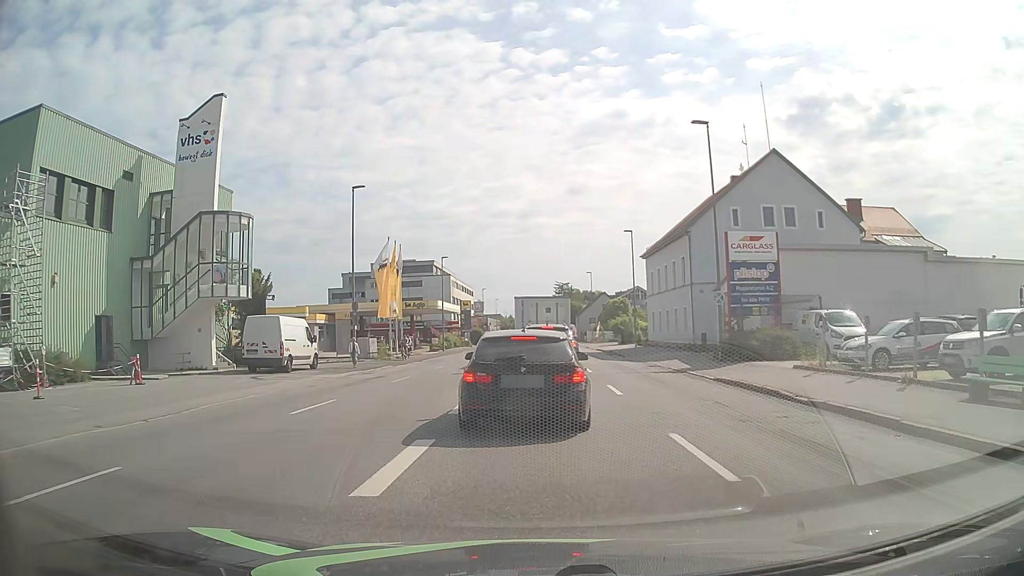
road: tertiary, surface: asphalt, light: Day
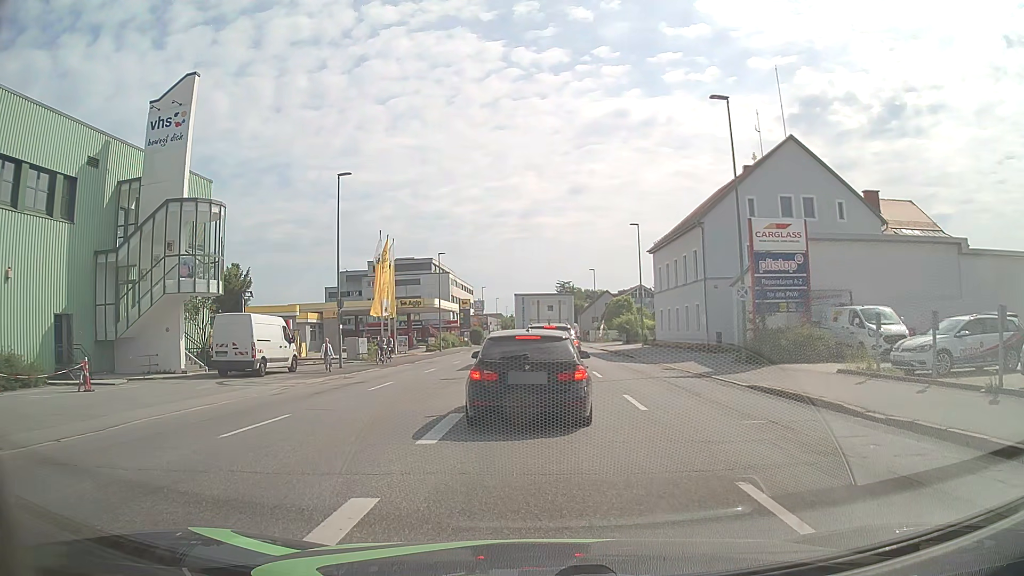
(0.0, +3.1) m; 0°
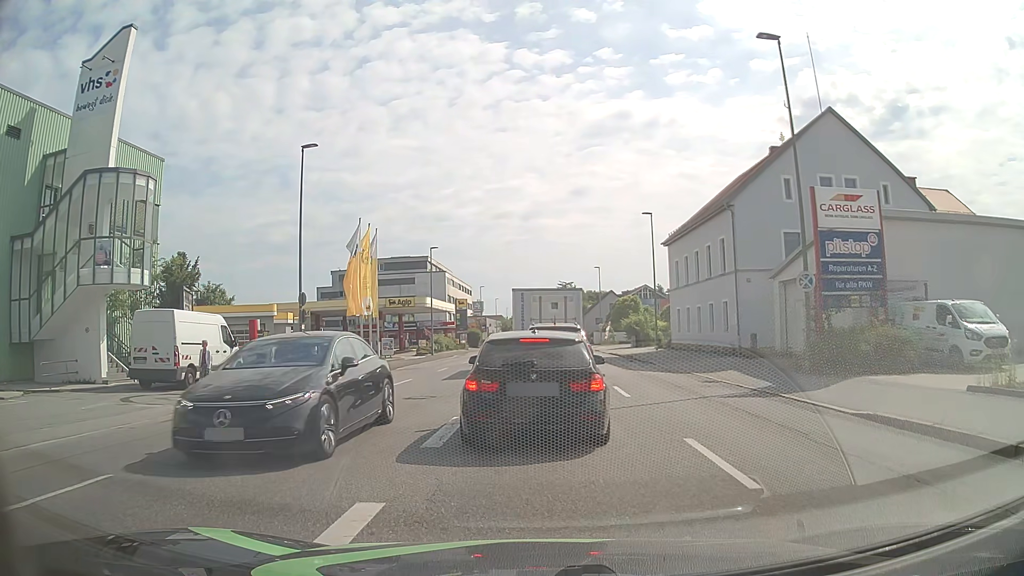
(-0.1, +6.1) m; -2°
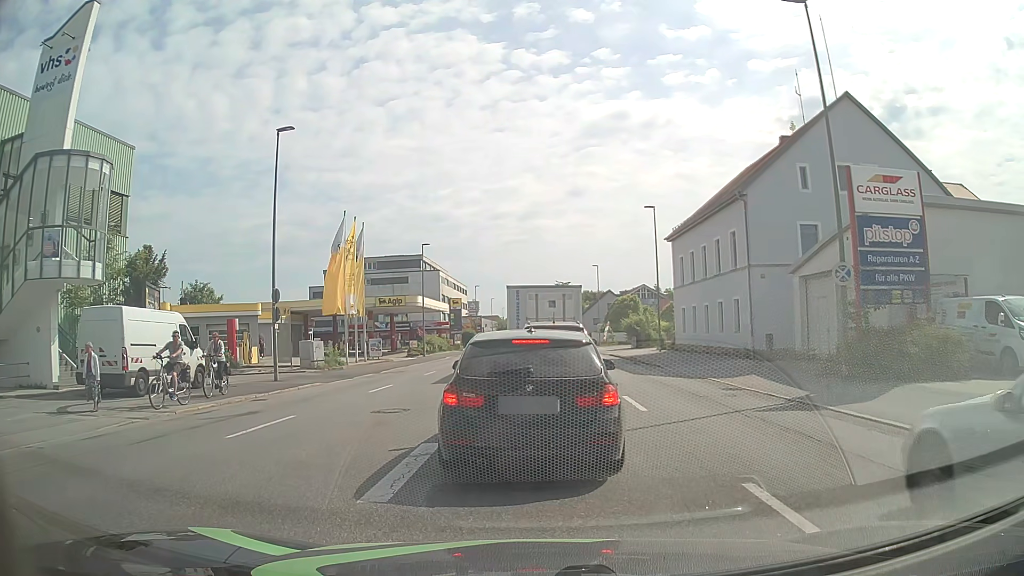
(0.0, +2.7) m; -1°
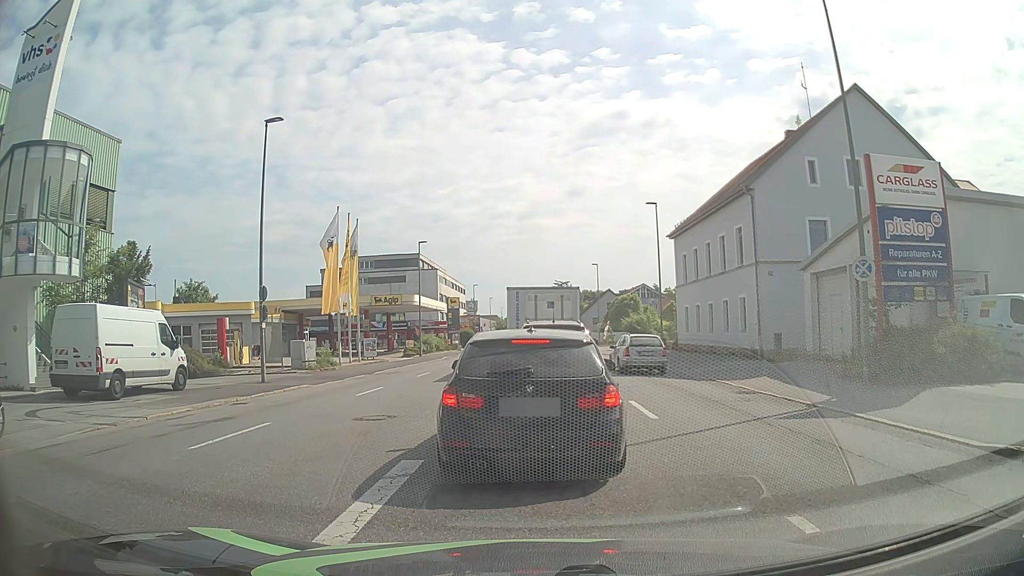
(0.0, +1.2) m; 0°
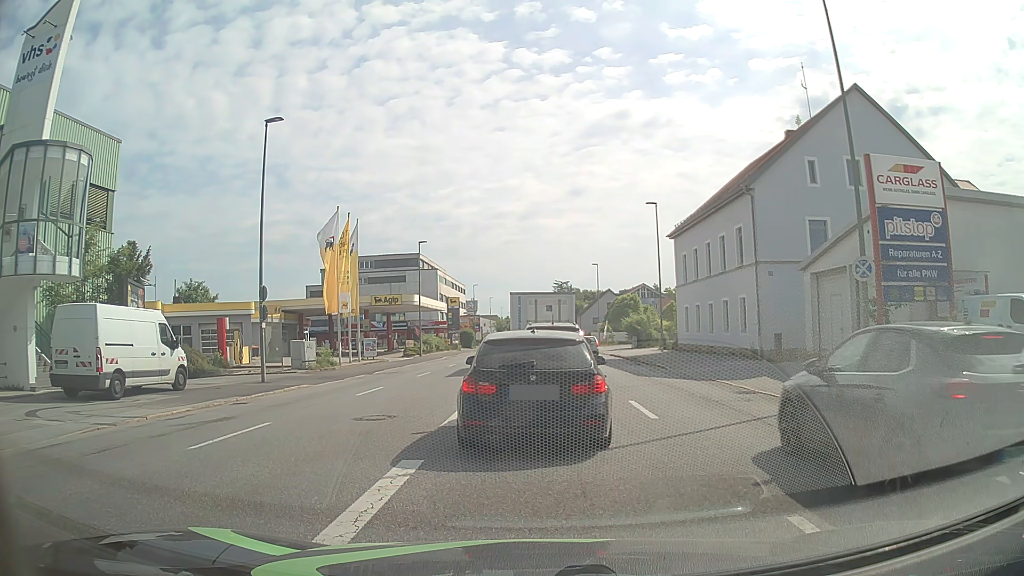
(0.0, 0.0) m; 0°
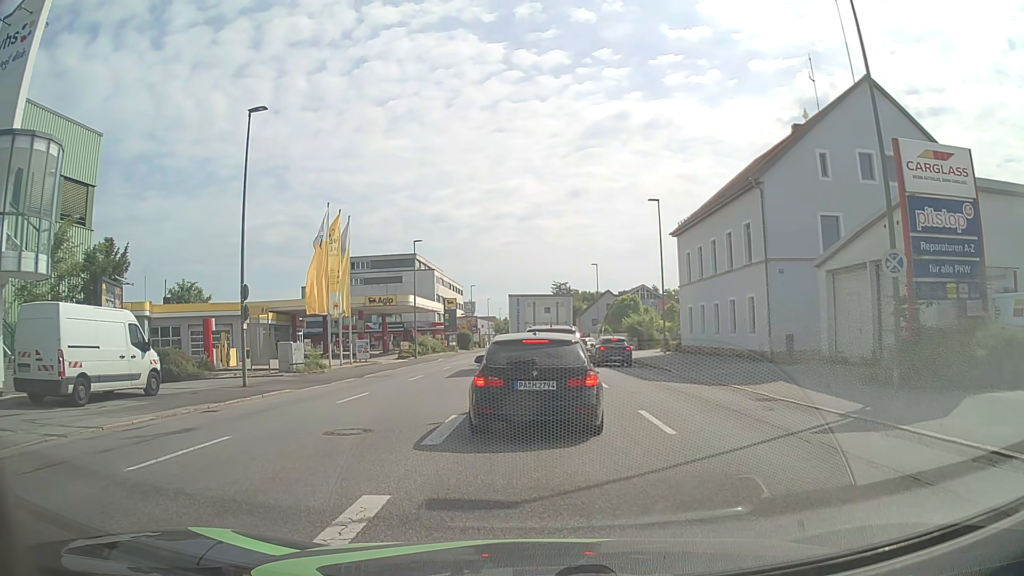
(0.0, +1.6) m; 0°
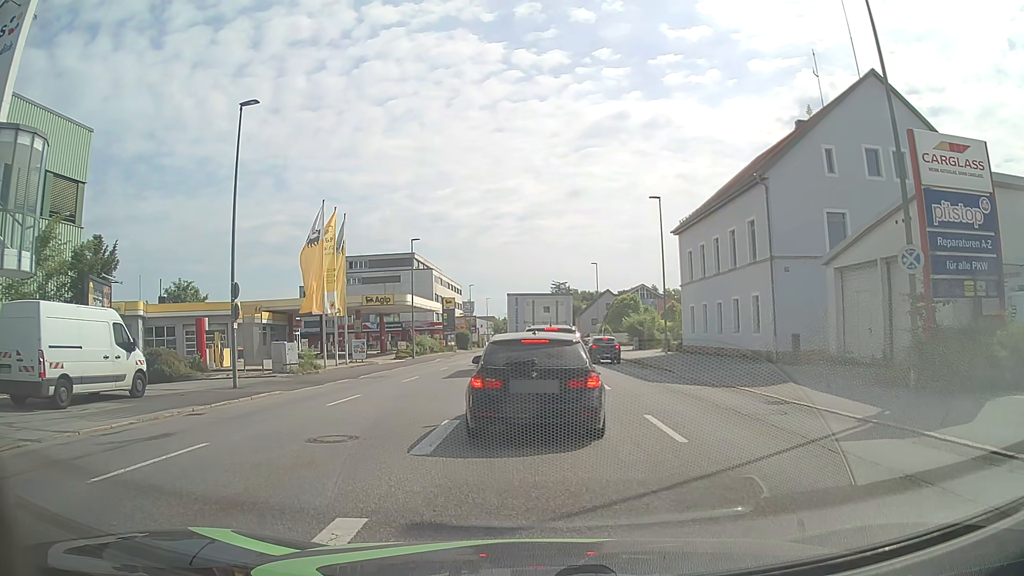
(0.0, +0.8) m; 0°
